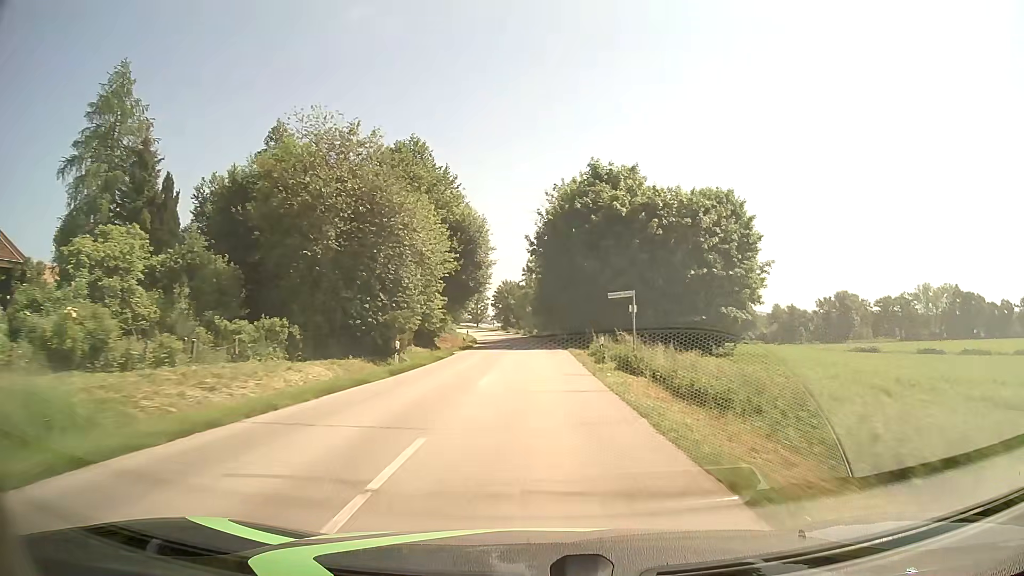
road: secondary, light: Day
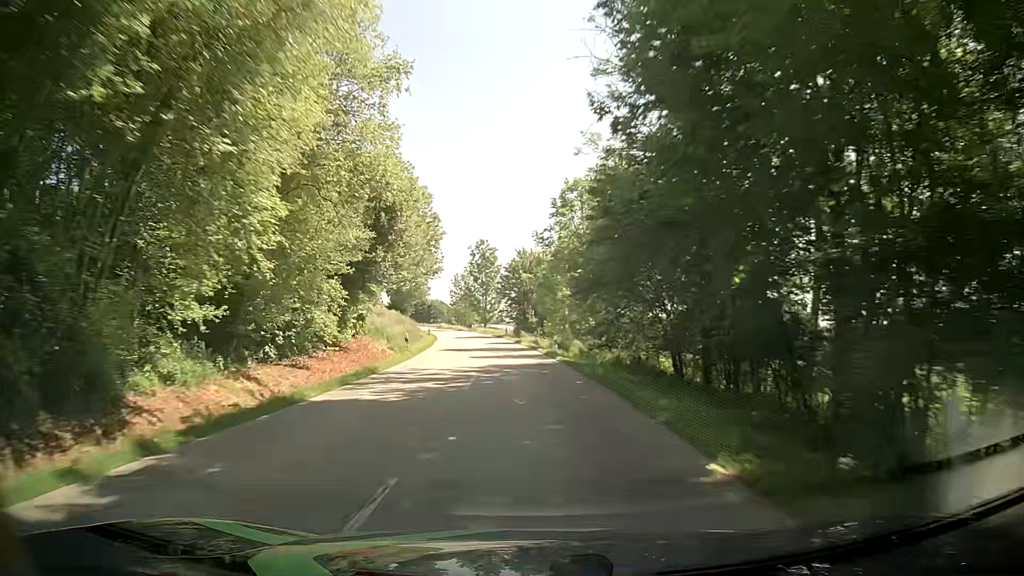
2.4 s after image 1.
(-0.3, +50.2) m; -3°
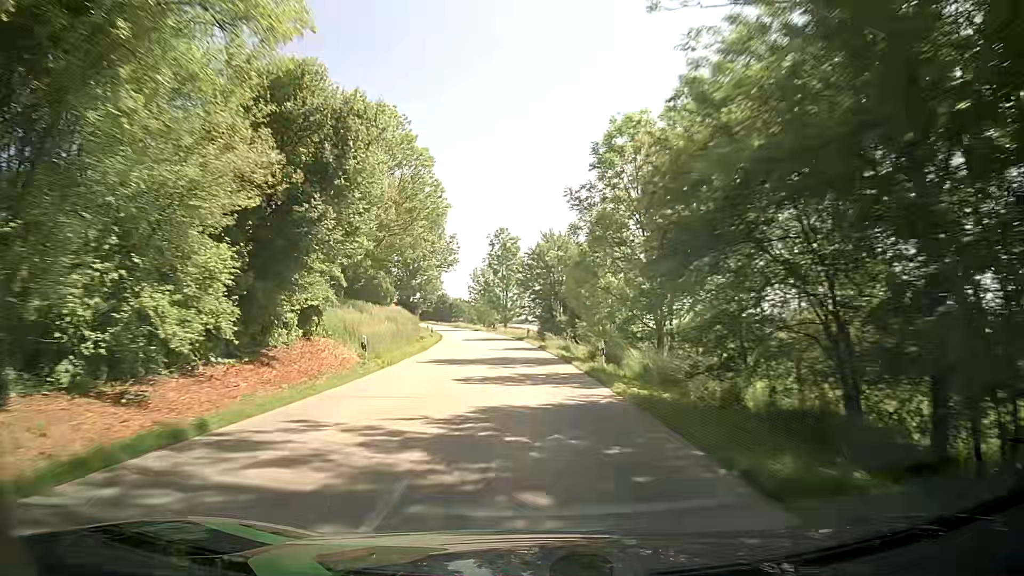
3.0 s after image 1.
(-0.2, +12.5) m; -1°
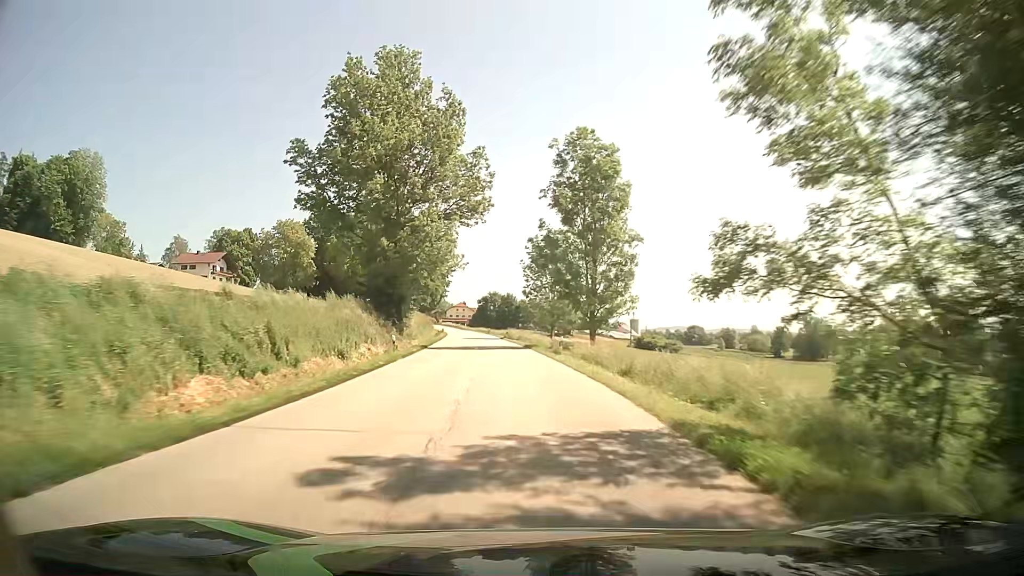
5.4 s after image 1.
(-3.5, +50.0) m; -8°
(0, +10) (0, +20) (-1, +30) (-1, +40) (-2, +50) (-3, +60) (-4, +70) (-5, +80) (-6, +90) (-7, +100) m
